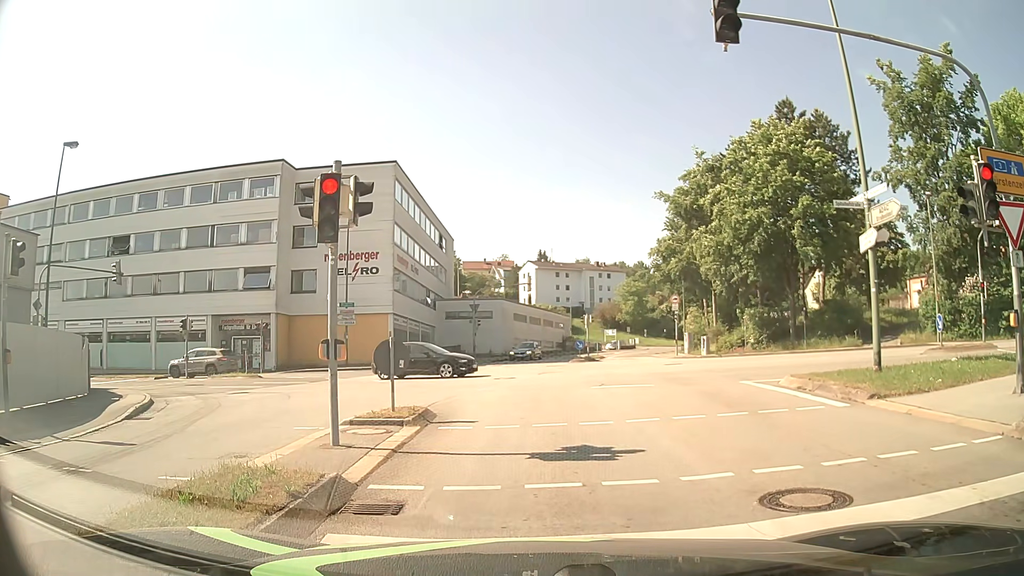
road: tertiary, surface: asphalt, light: Day
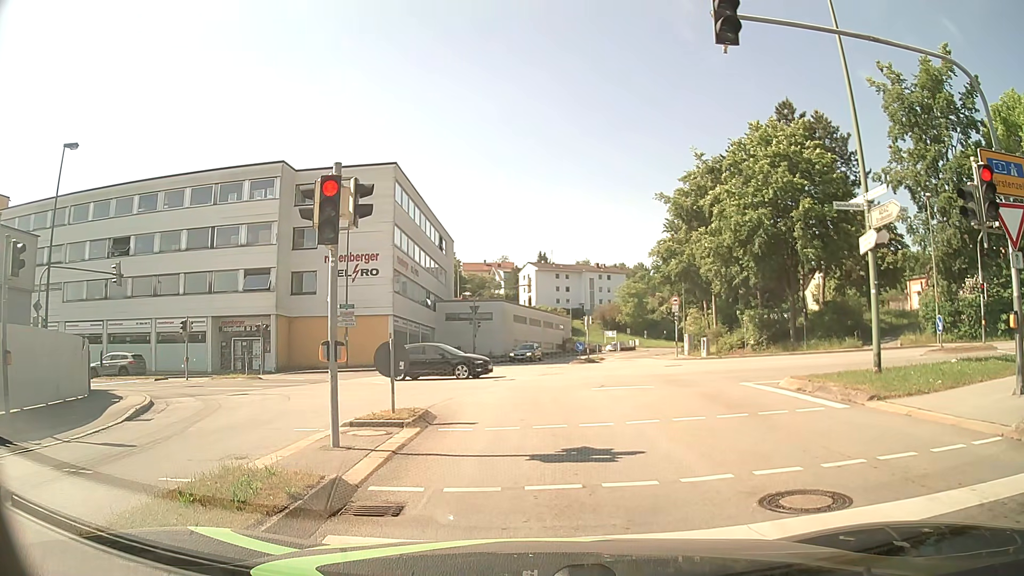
(0.0, 0.0) m; 0°
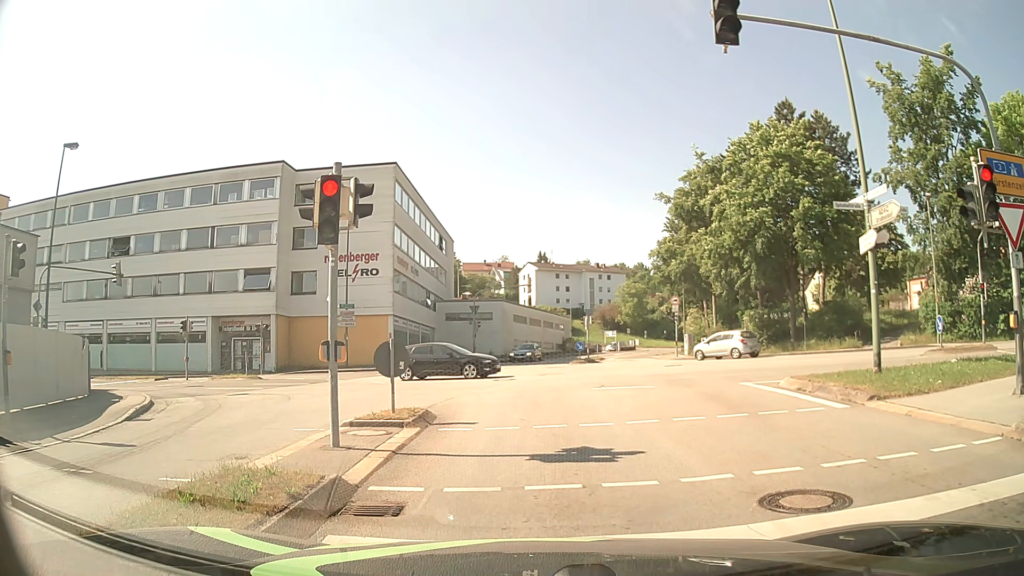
(0.0, 0.0) m; 0°
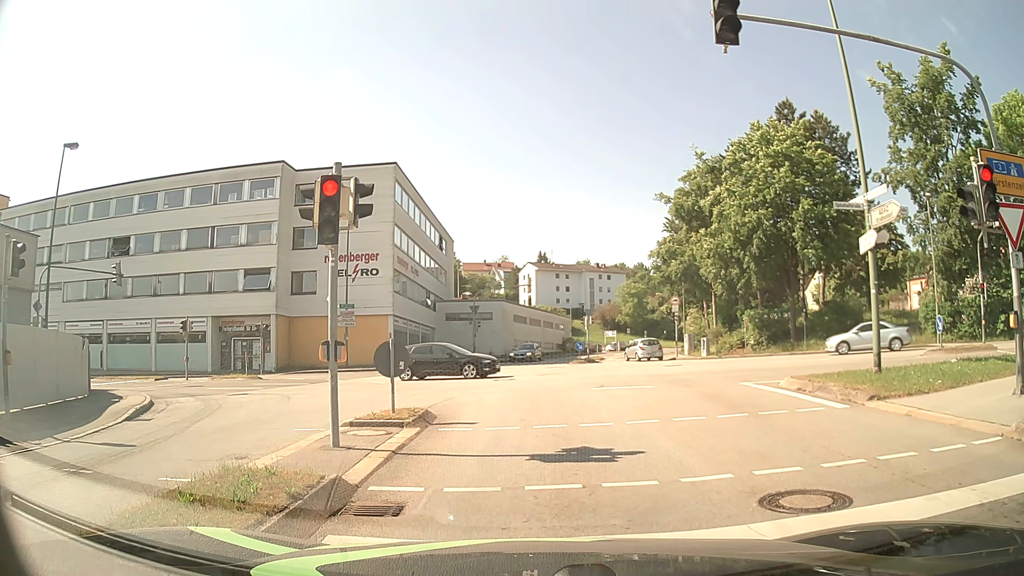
(0.0, 0.0) m; 0°
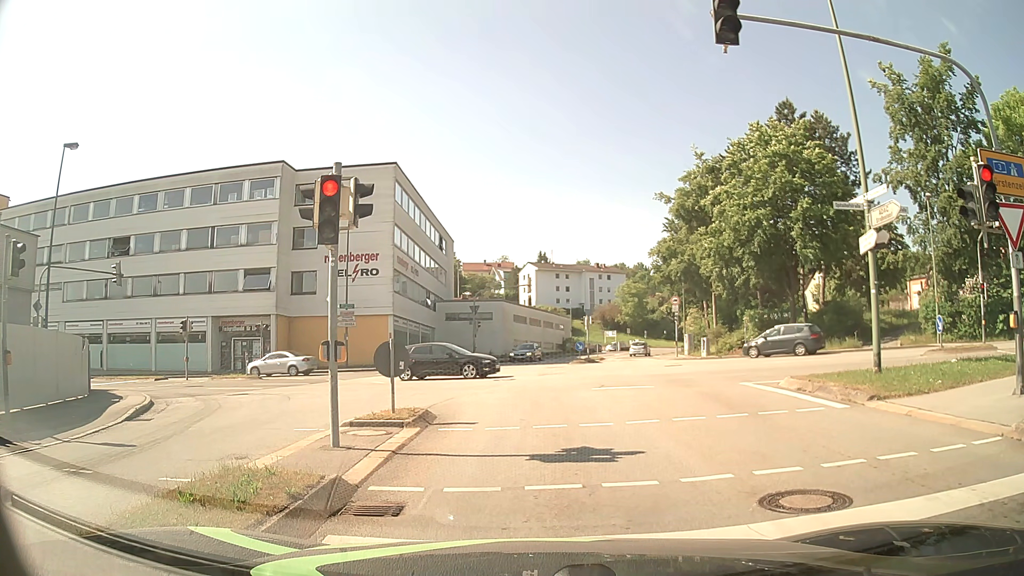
(0.0, 0.0) m; 0°
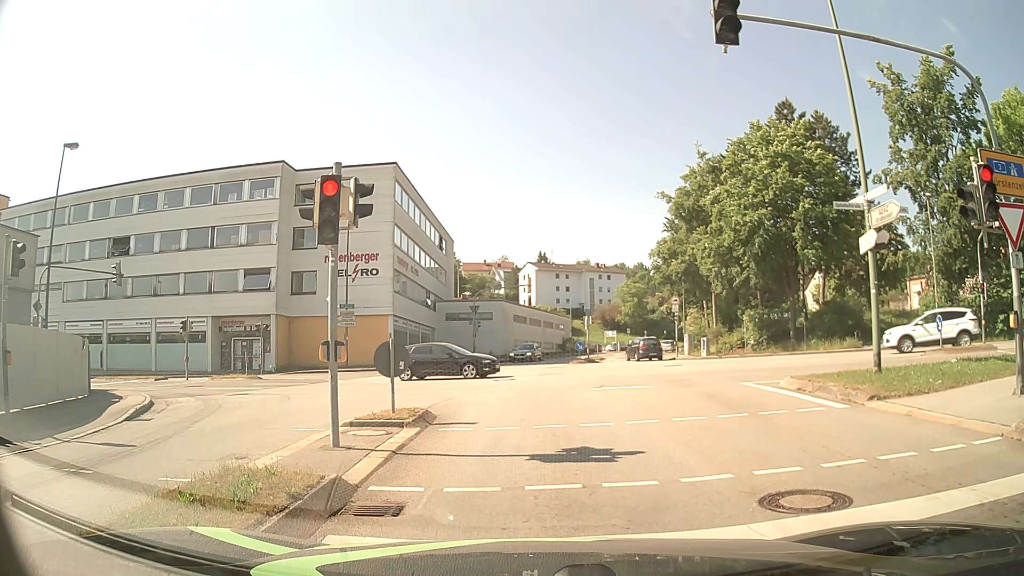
(0.0, 0.0) m; 0°
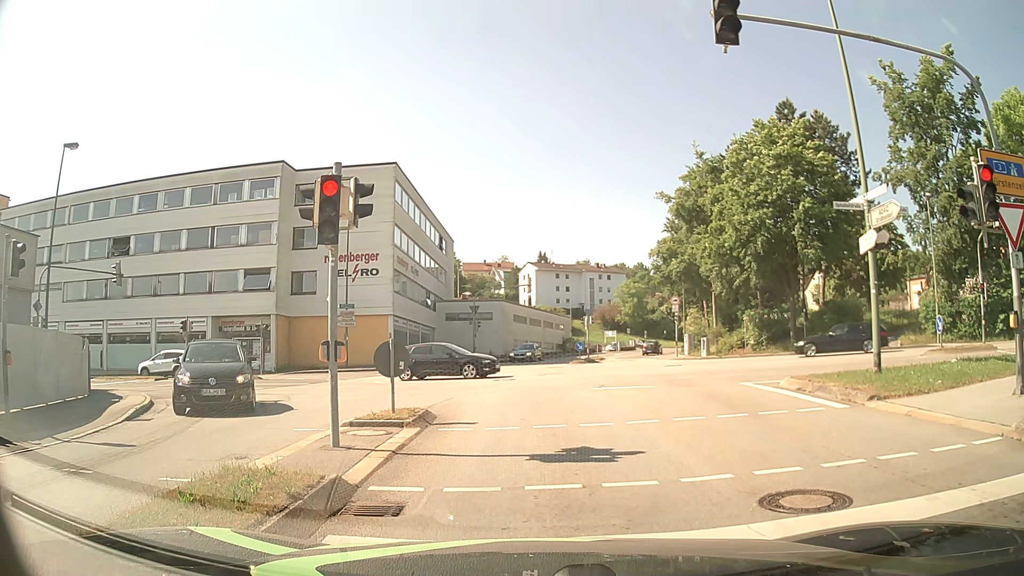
(0.0, 0.0) m; 0°
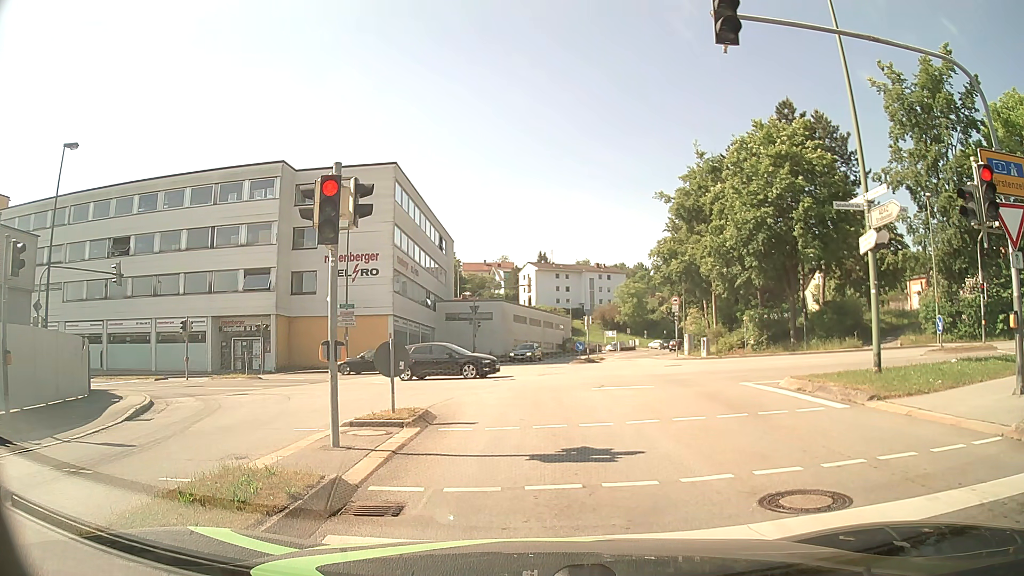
(0.0, 0.0) m; 0°
